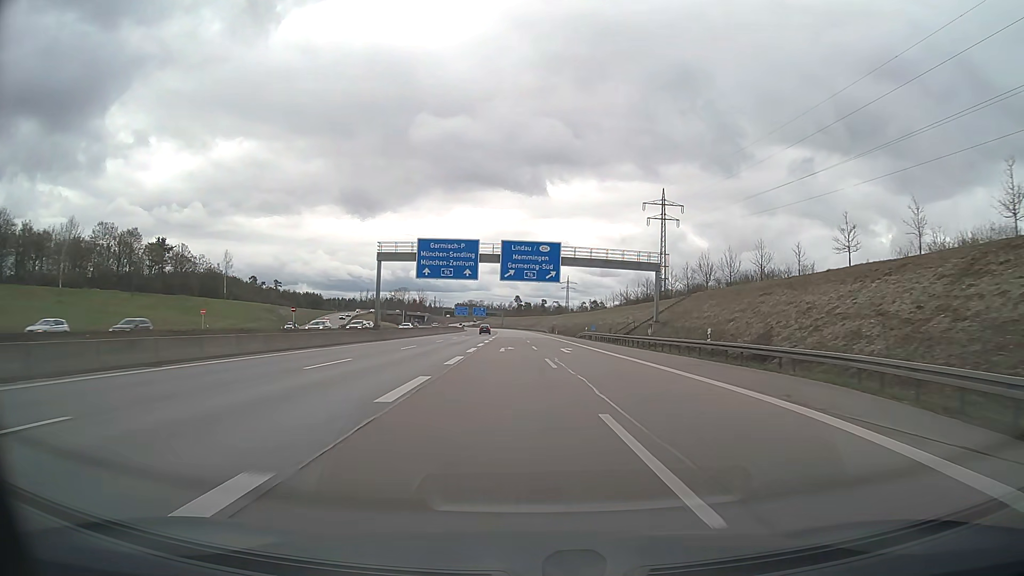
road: motorway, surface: asphalt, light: Day
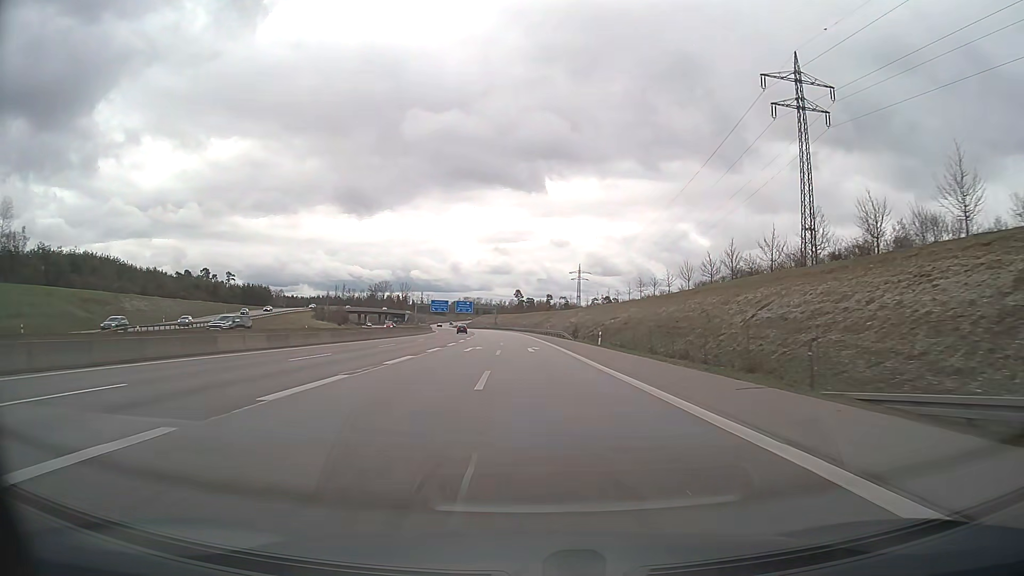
(+0.7, +78.9) m; 0°
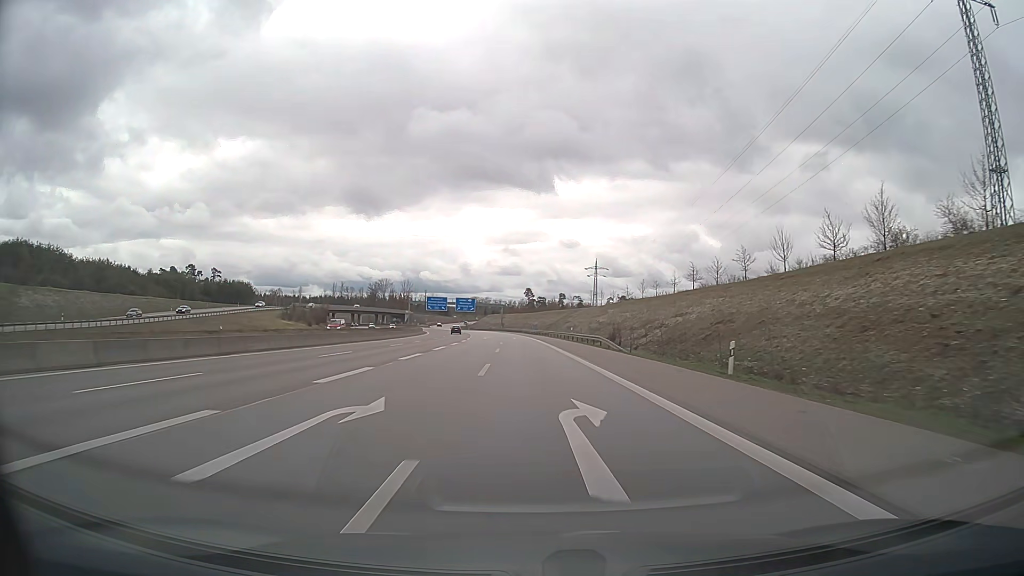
(-0.3, +31.6) m; -1°
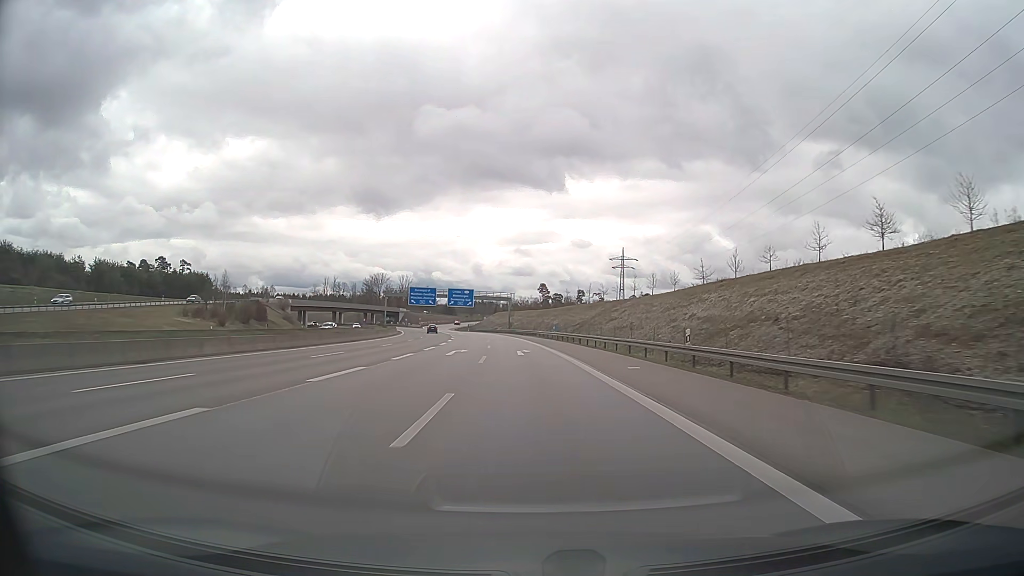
(-0.4, +47.4) m; -1°
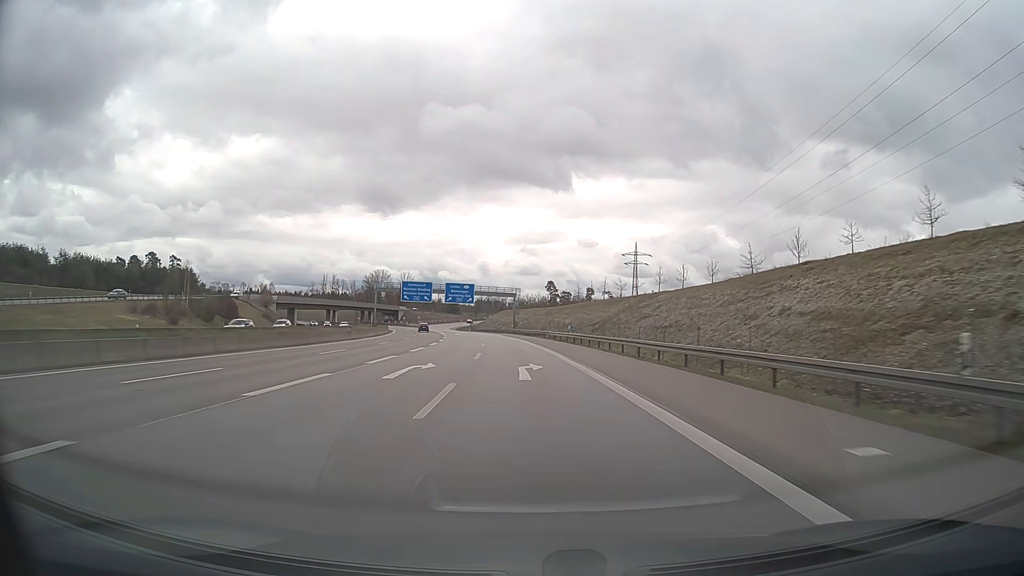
(-0.1, +15.8) m; 0°
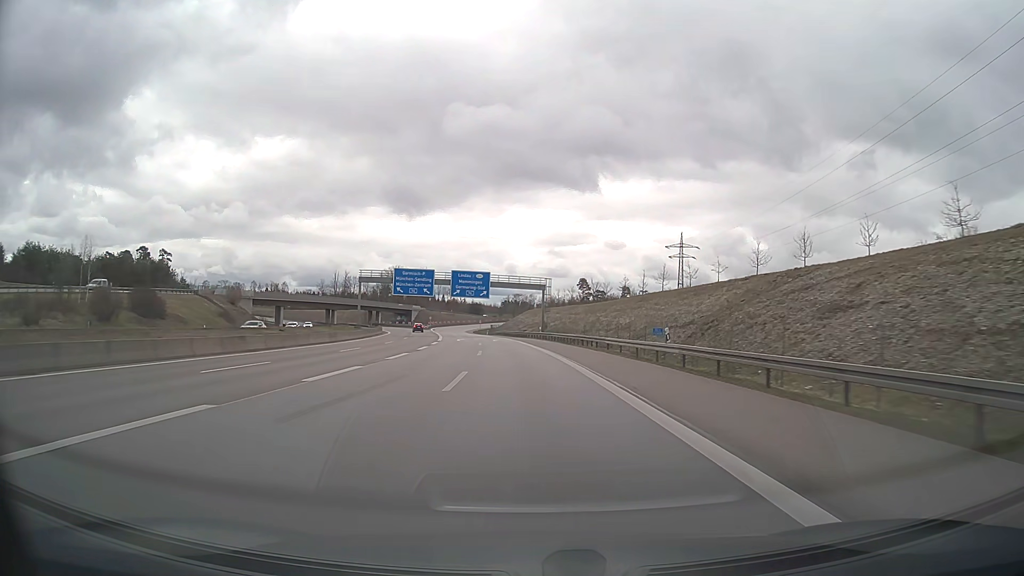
(-0.6, +31.6) m; -2°
